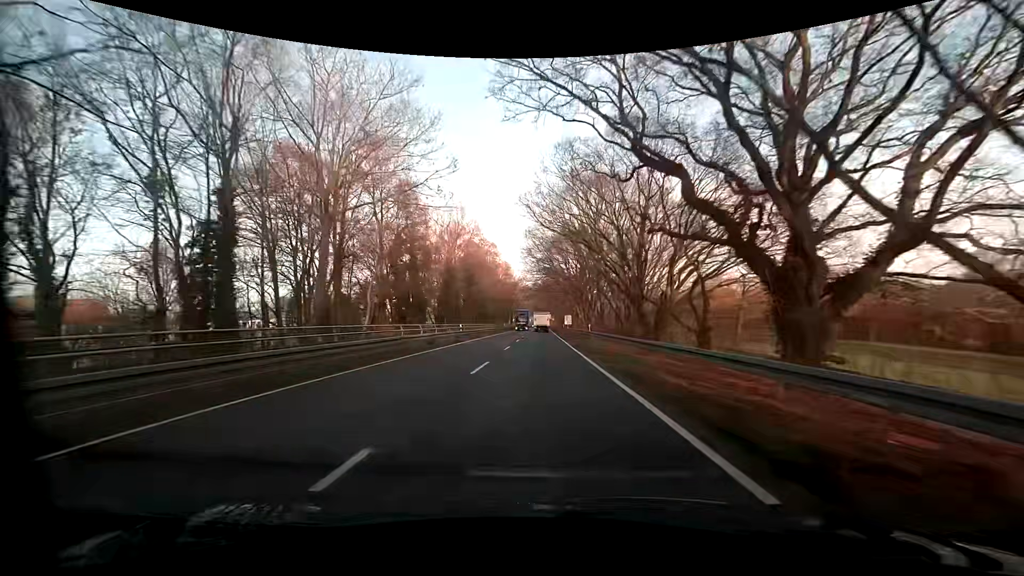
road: primary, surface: asphalt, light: Day
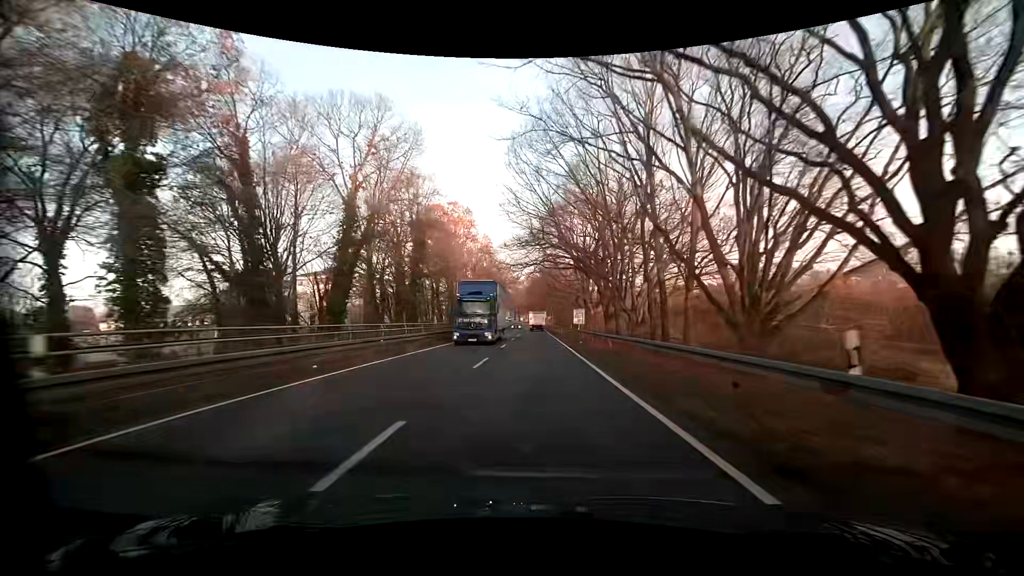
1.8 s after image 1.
(+0.2, +34.2) m; +1°
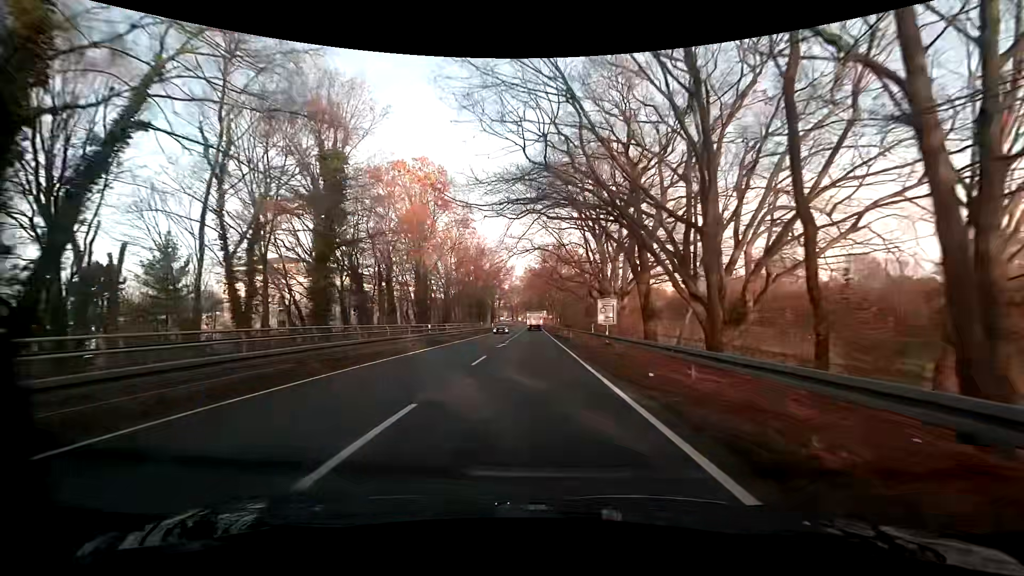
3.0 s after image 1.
(+0.1, +22.4) m; 0°
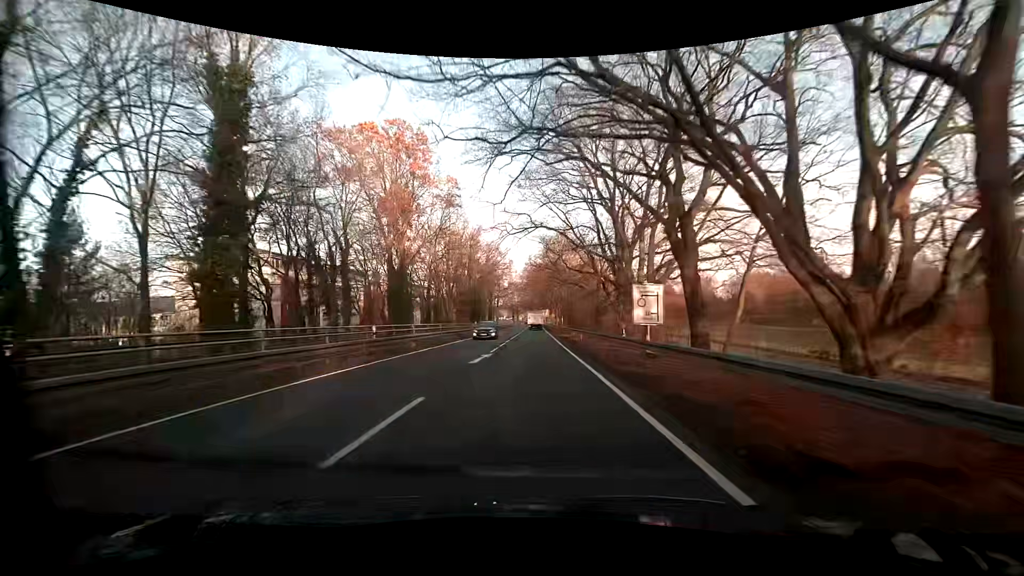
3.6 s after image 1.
(0.0, +11.2) m; 0°
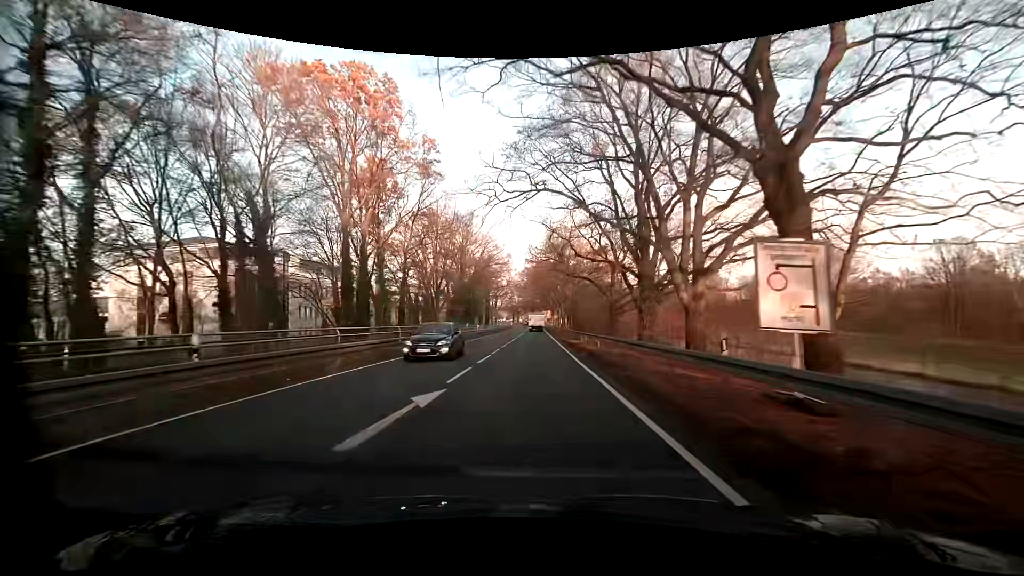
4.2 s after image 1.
(0.0, +11.1) m; 0°
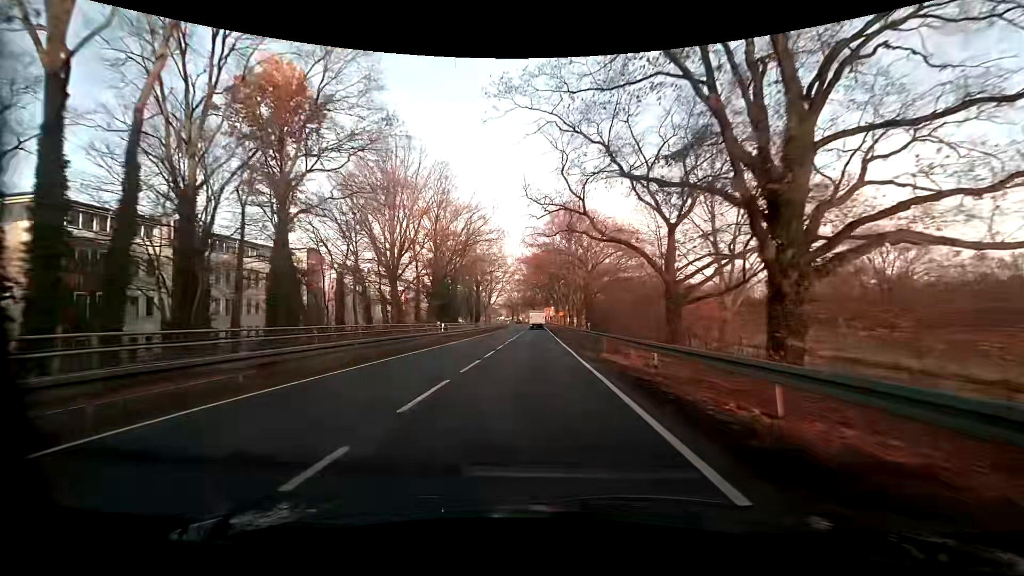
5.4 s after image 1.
(0.0, +22.1) m; 0°
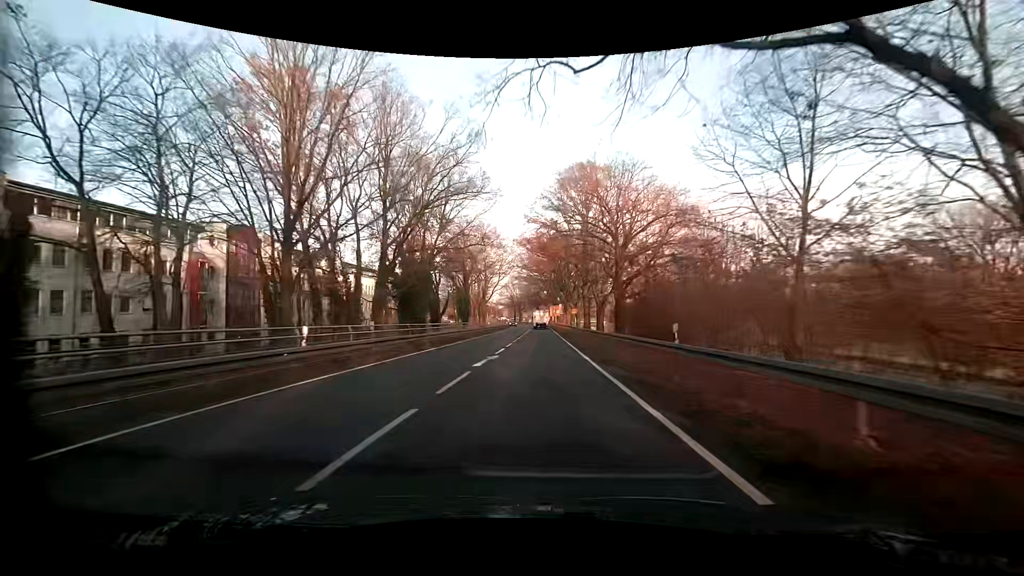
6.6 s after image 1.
(0.0, +21.7) m; -1°
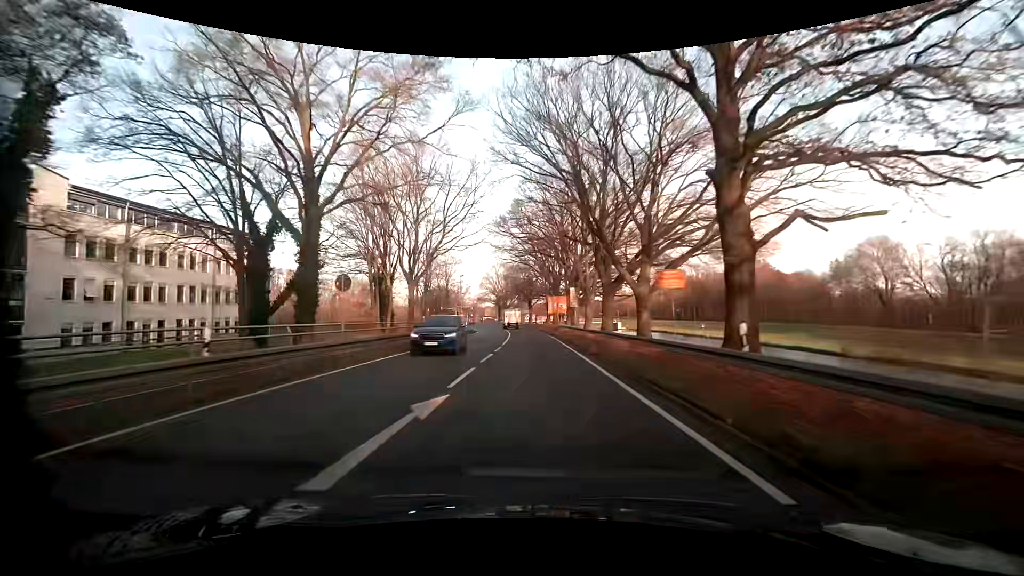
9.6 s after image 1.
(+1.1, +52.7) m; +2°
(0, +10) (0, +20) (0, +30) (-1, +40) (-1, +50) (-2, +60) (-2, +70) (-4, +80) (-6, +90) (-9, +99) m
